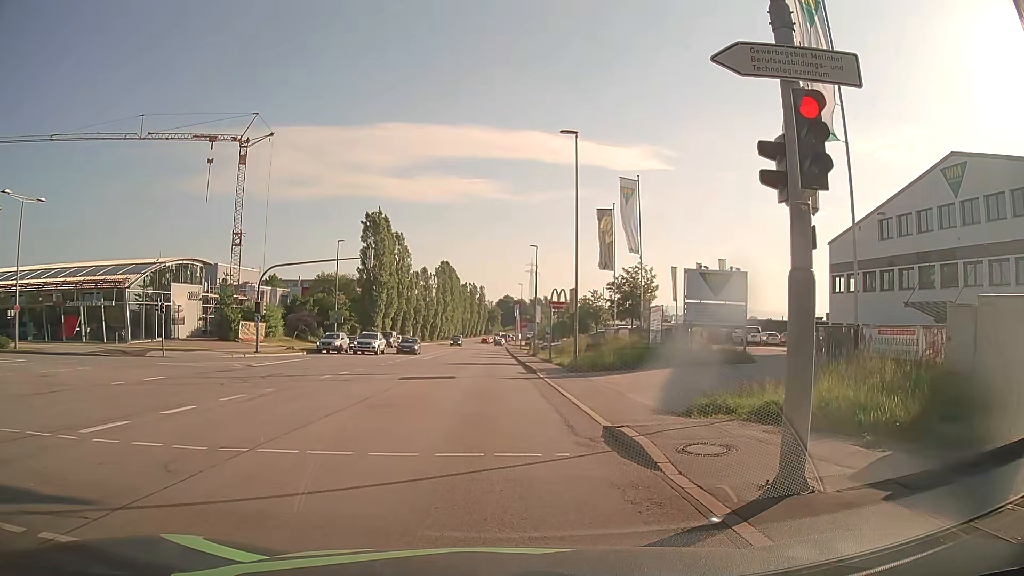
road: secondary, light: Day
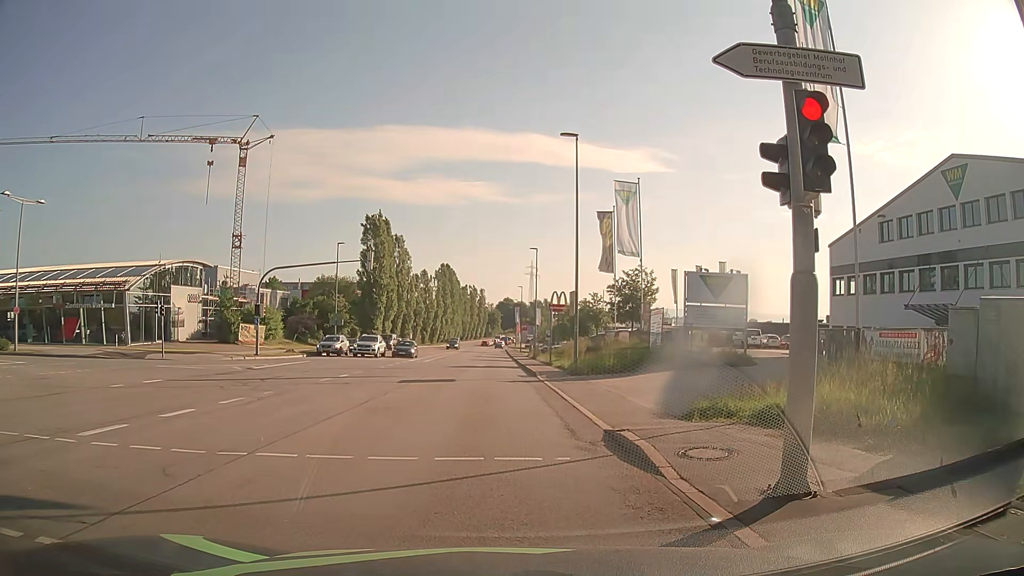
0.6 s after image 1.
(0.0, +0.1) m; 0°
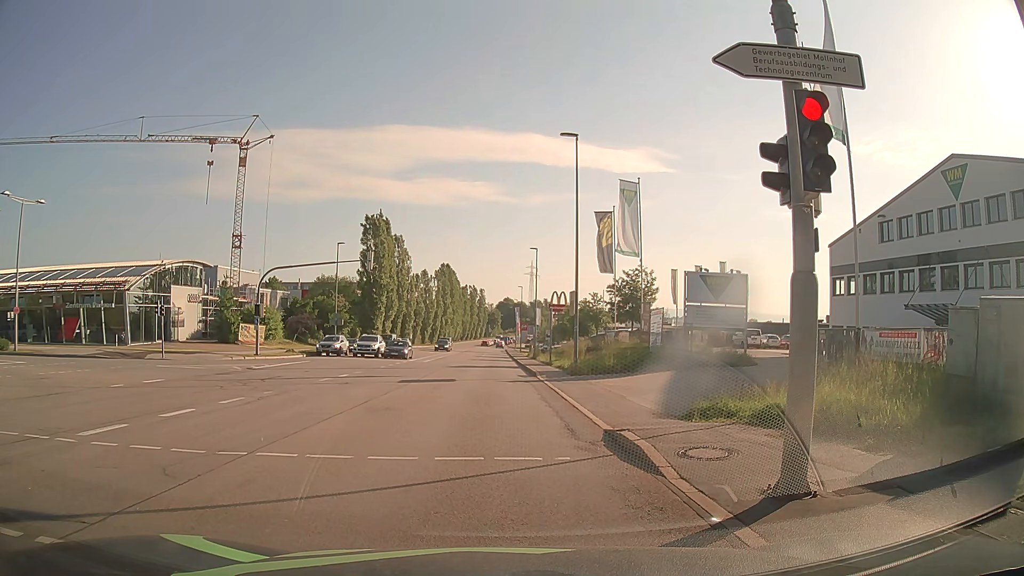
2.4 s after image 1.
(0.0, +0.1) m; 0°
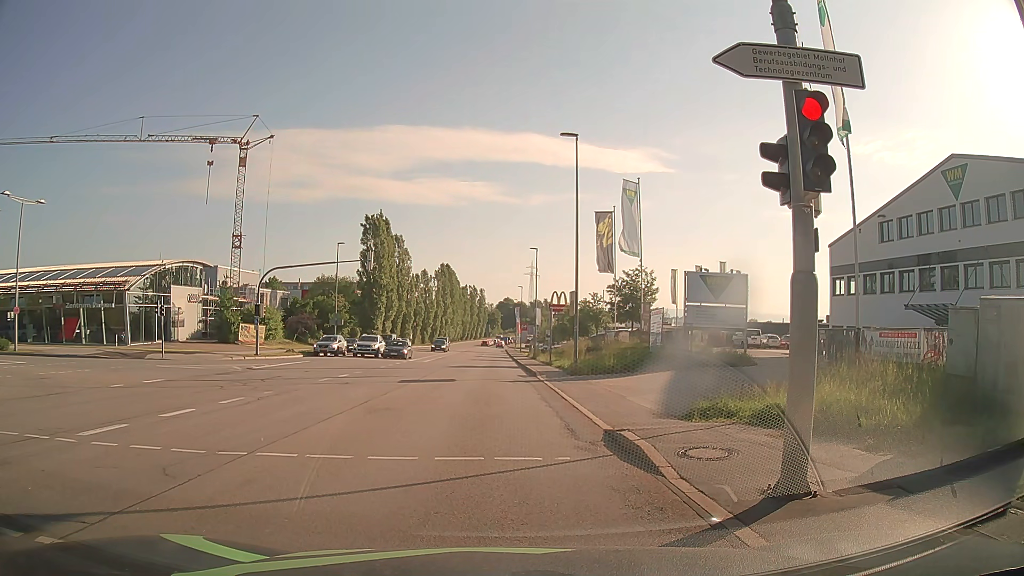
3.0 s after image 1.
(0.0, 0.0) m; 0°
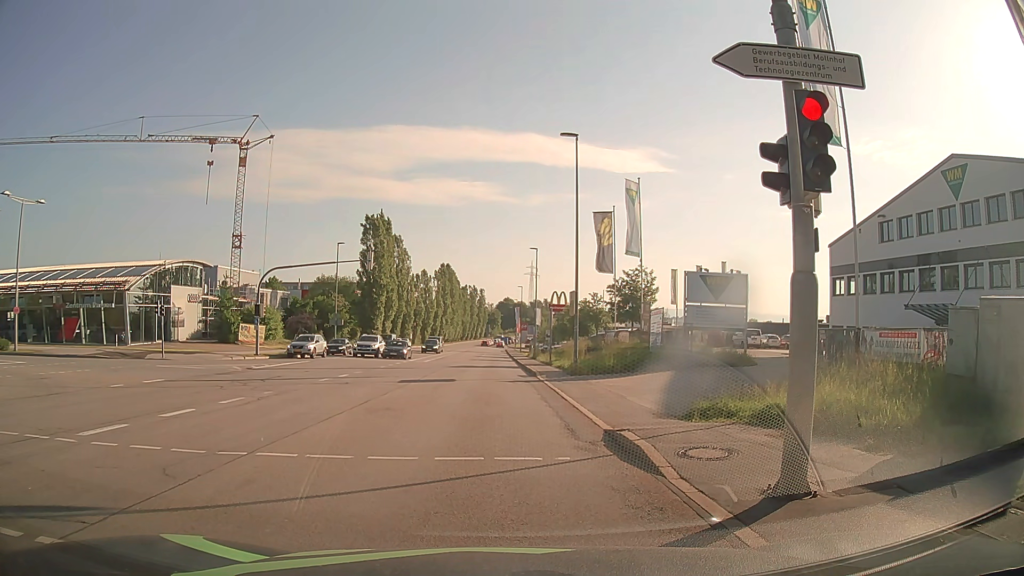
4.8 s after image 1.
(0.0, 0.0) m; 0°
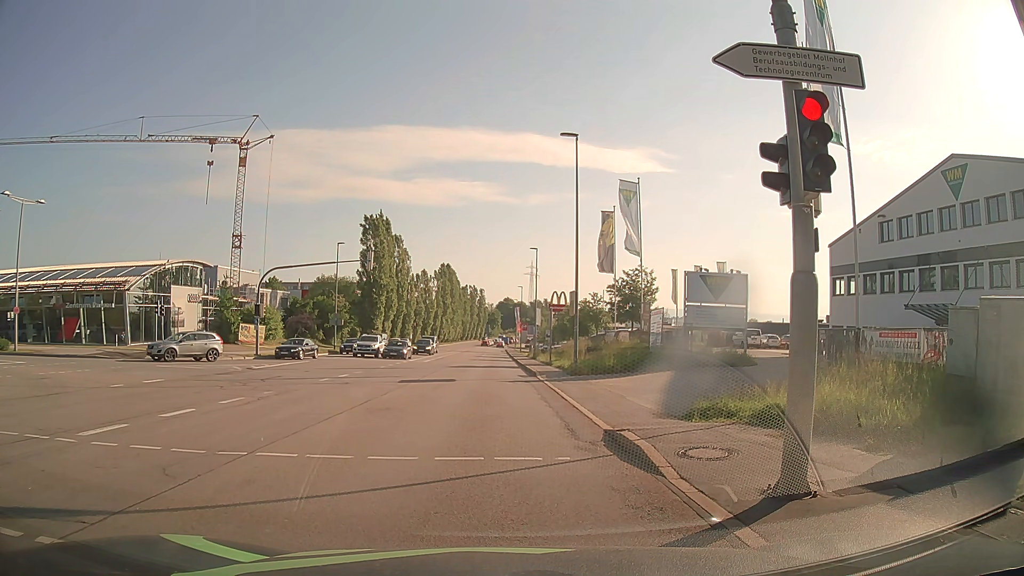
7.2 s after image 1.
(0.0, 0.0) m; 0°
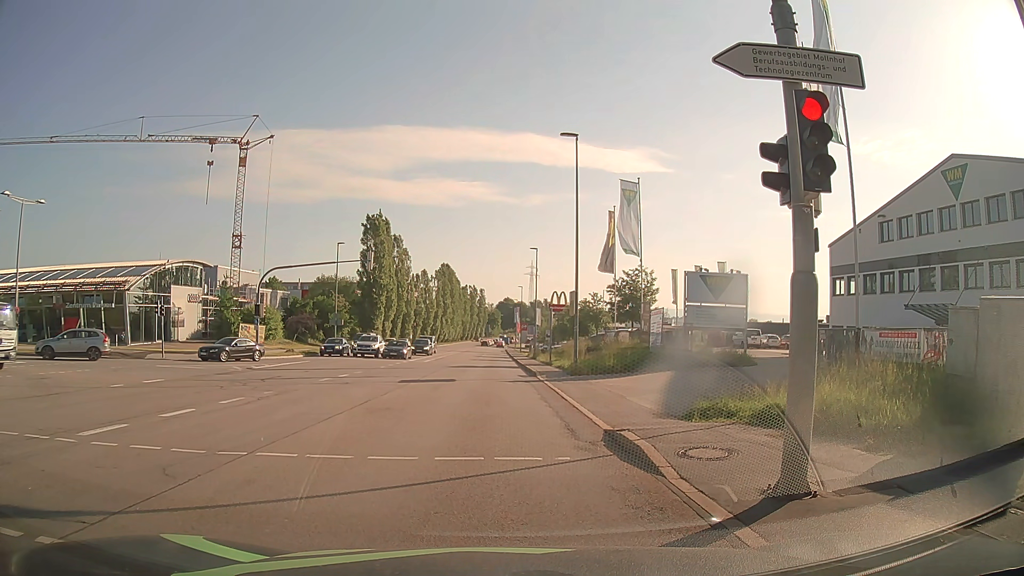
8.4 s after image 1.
(0.0, 0.0) m; 0°
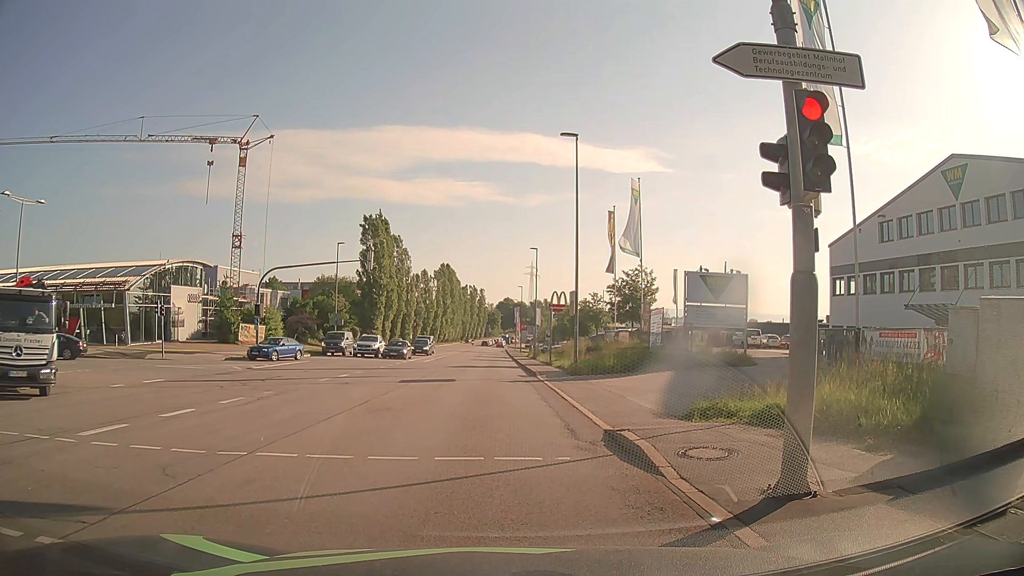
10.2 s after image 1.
(0.0, 0.0) m; 0°
(0, +10) (-1, +20) (-1, +30) (-2, +40) (-2, +50) (-2, +60) (-3, +70) (-3, +80) (-3, +90) (-4, +100) m
